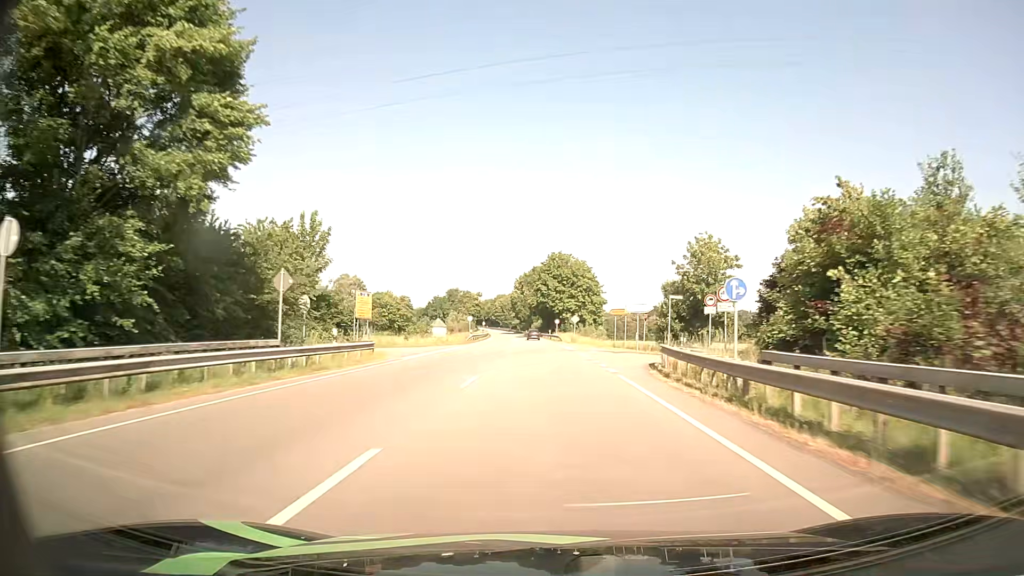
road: primary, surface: asphalt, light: Day
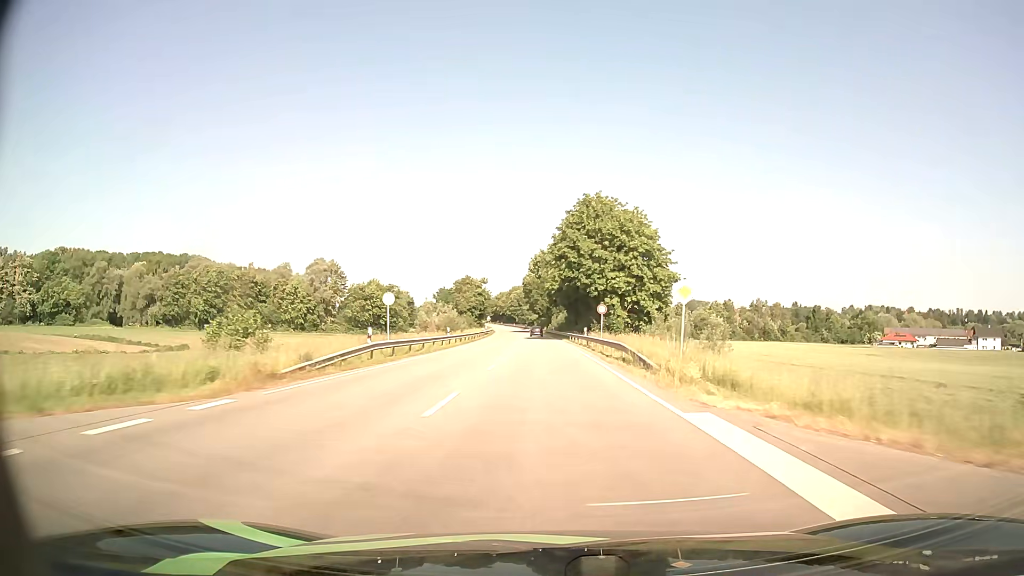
(-0.6, +49.3) m; -2°
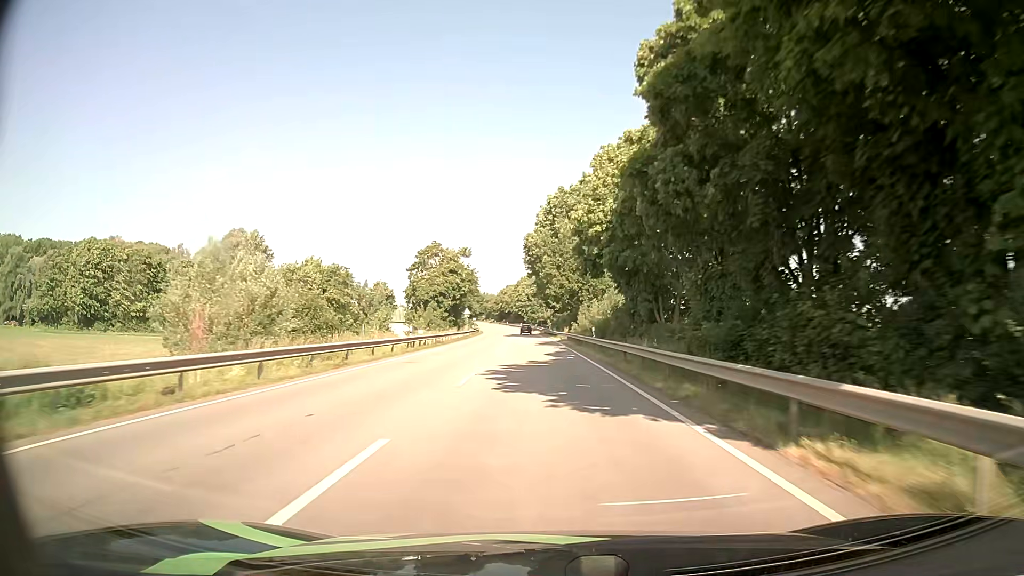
(-0.8, +62.8) m; -1°
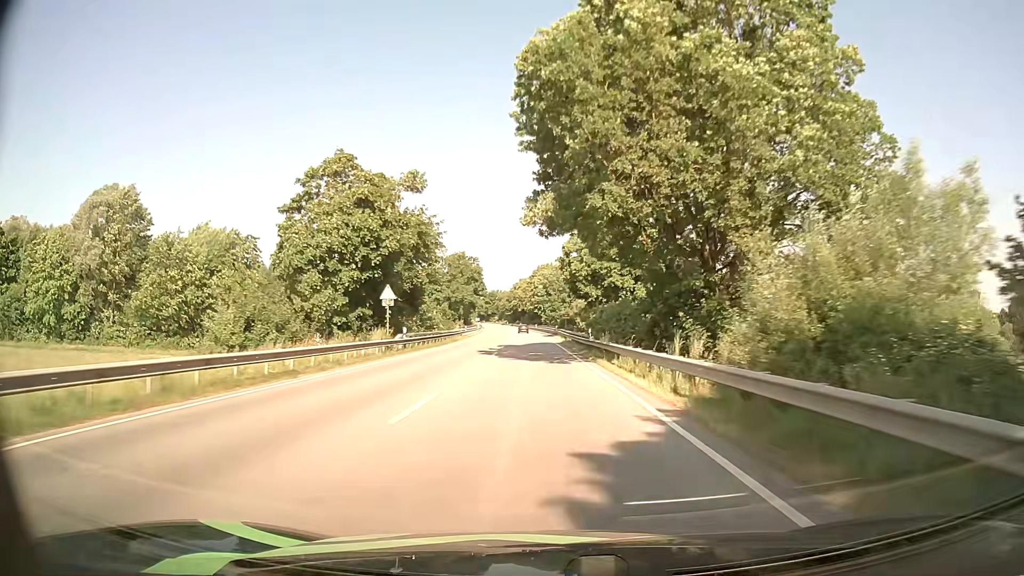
(-0.7, +51.0) m; -2°
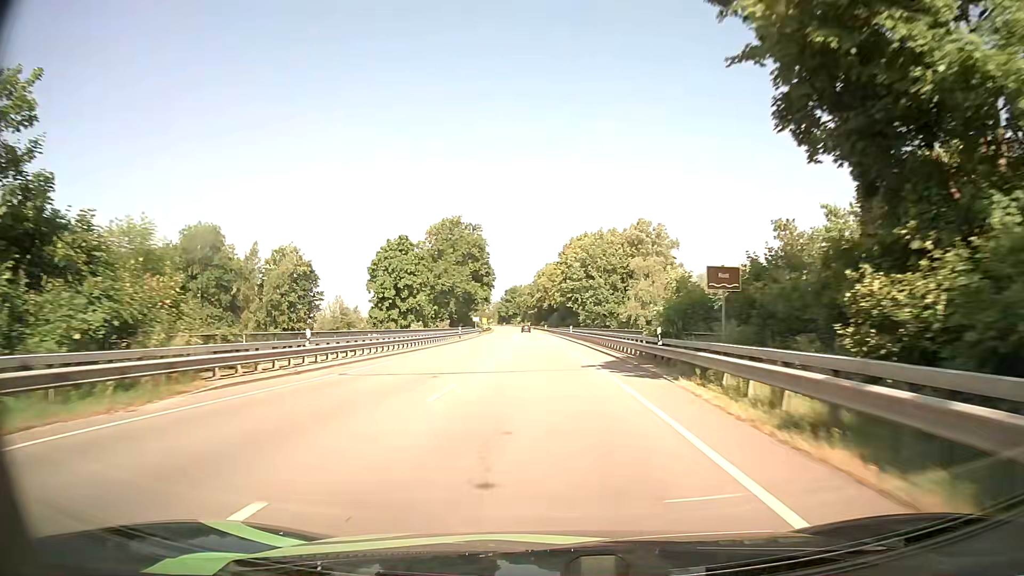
(-1.5, +64.6) m; -3°
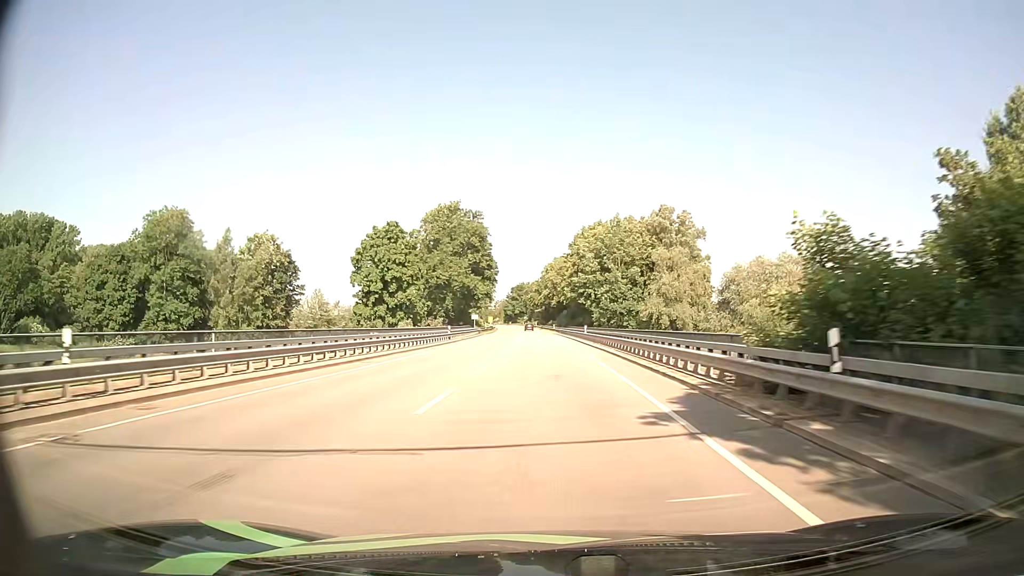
(0.0, +13.1) m; 0°
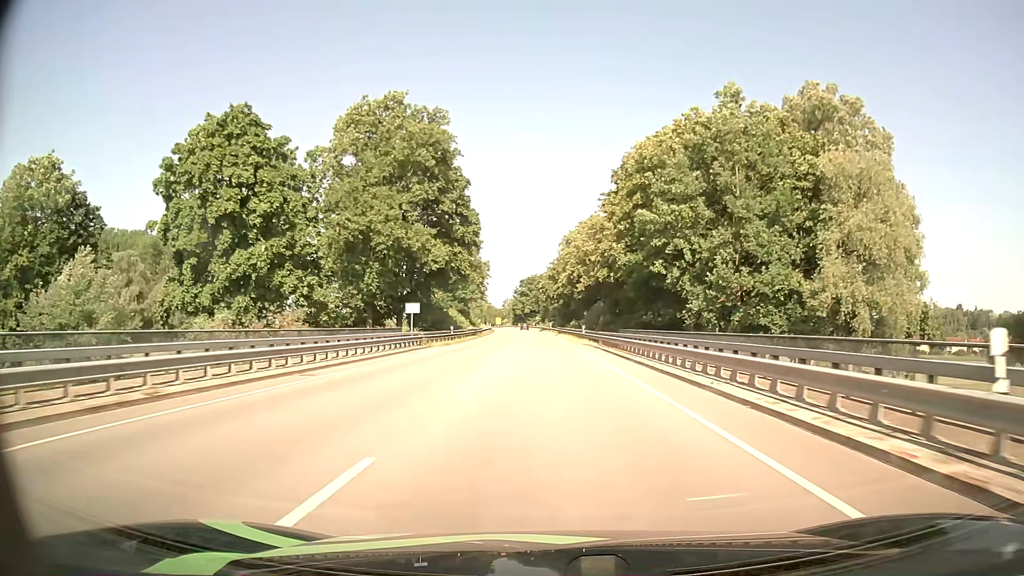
(-0.4, +52.7) m; -1°
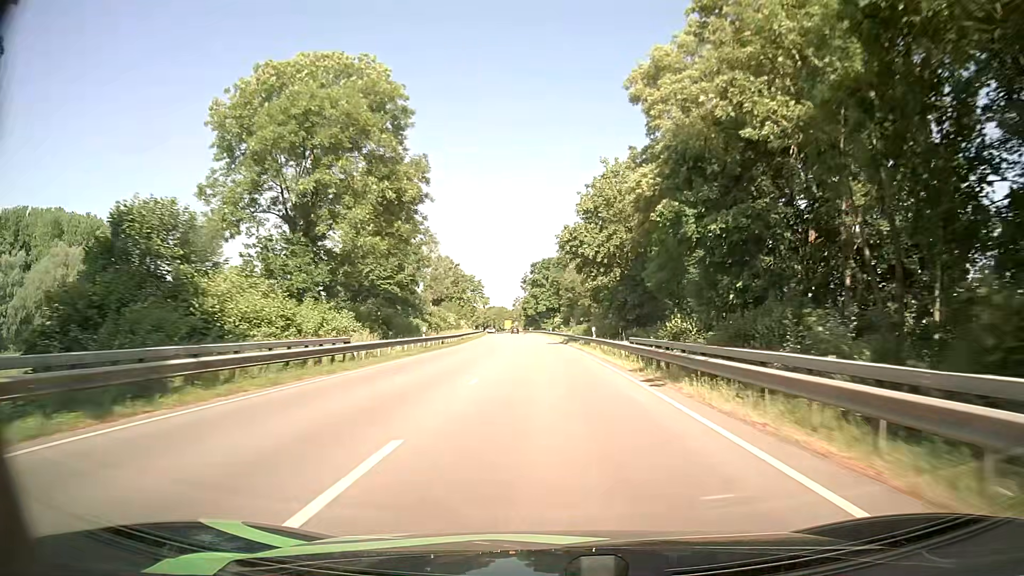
(-1.0, +66.5) m; -2°
(0, +10) (0, +20) (0, +30) (0, +40) (0, +50) (-1, +60) (-1, +70) (-2, +80) (-2, +90) (-3, +100) m
